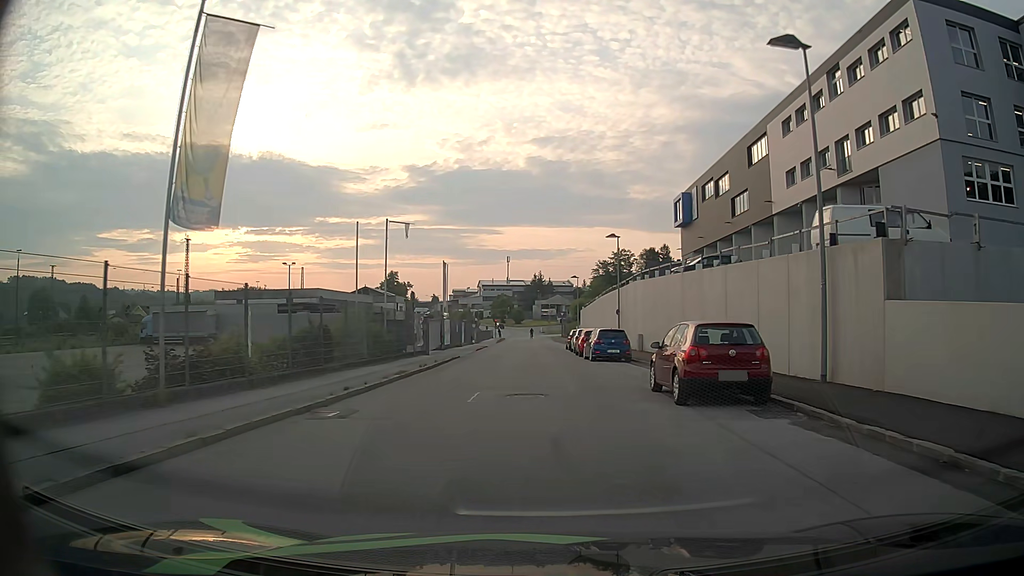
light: Day
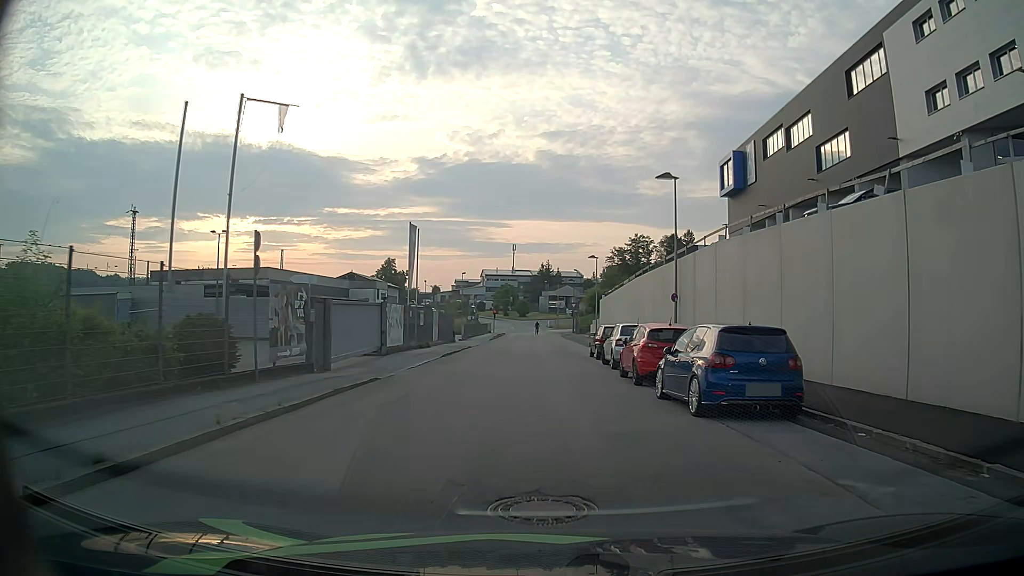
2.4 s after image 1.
(-0.3, +18.8) m; 0°
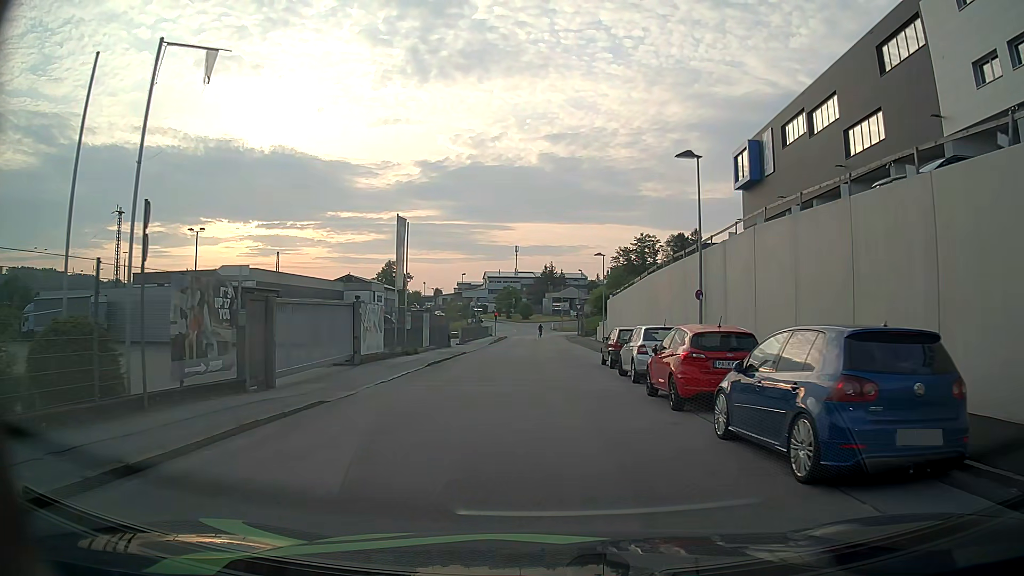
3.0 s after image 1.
(0.0, +4.4) m; -1°
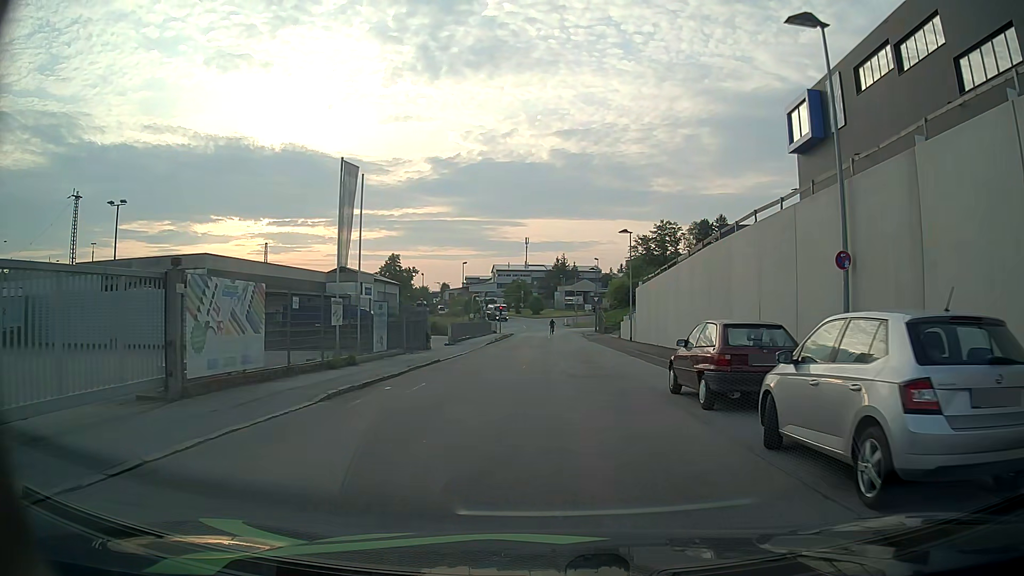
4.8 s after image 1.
(-0.1, +12.4) m; -1°
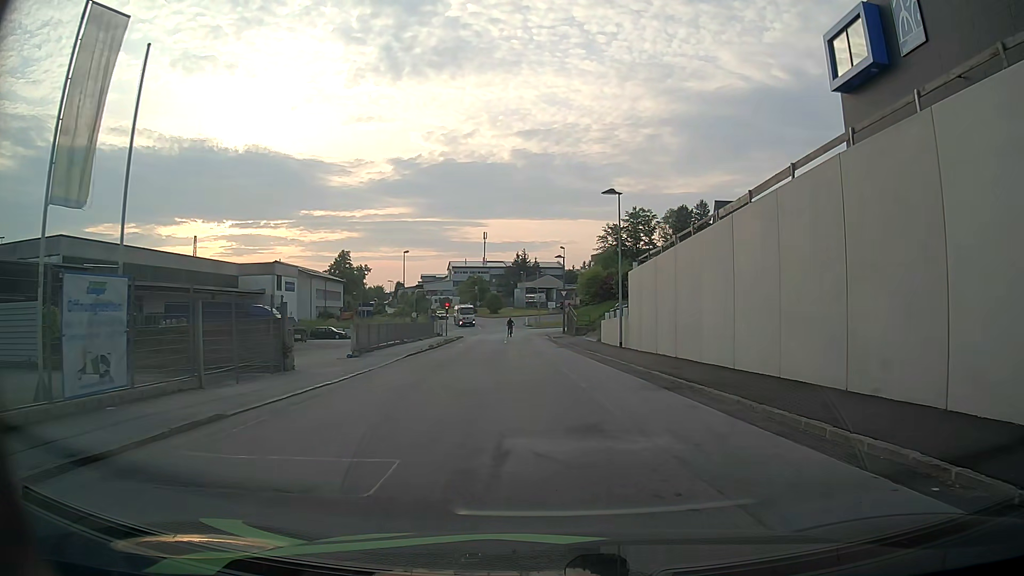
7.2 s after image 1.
(+0.2, +15.1) m; +3°
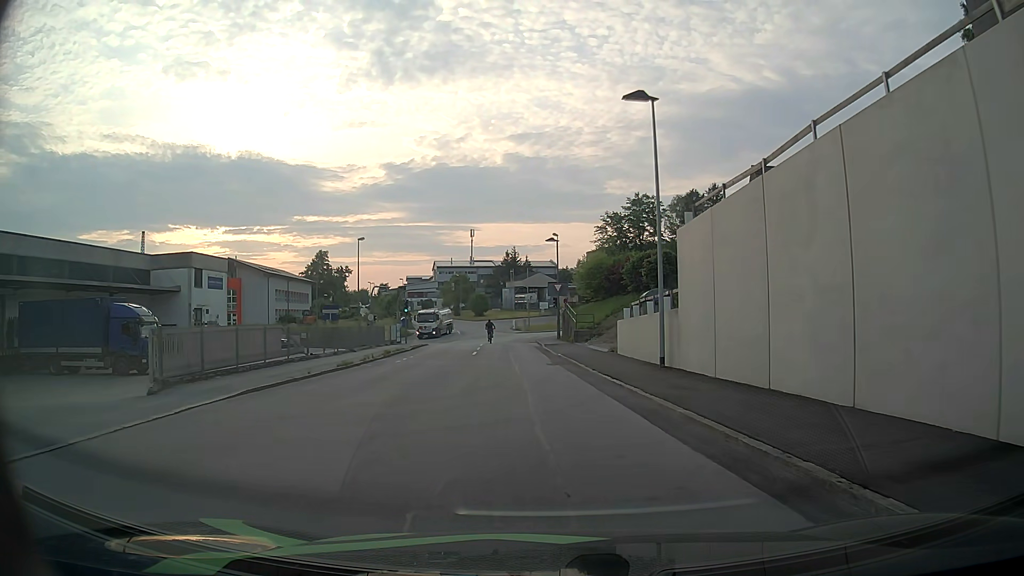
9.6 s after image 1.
(+0.2, +15.6) m; +1°
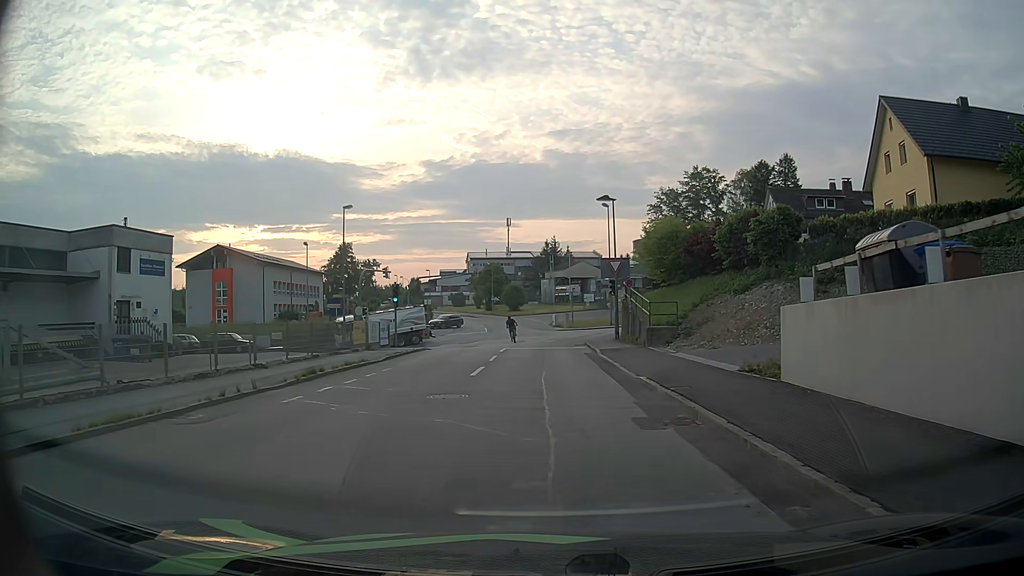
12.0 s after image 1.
(-0.7, +15.9) m; -4°
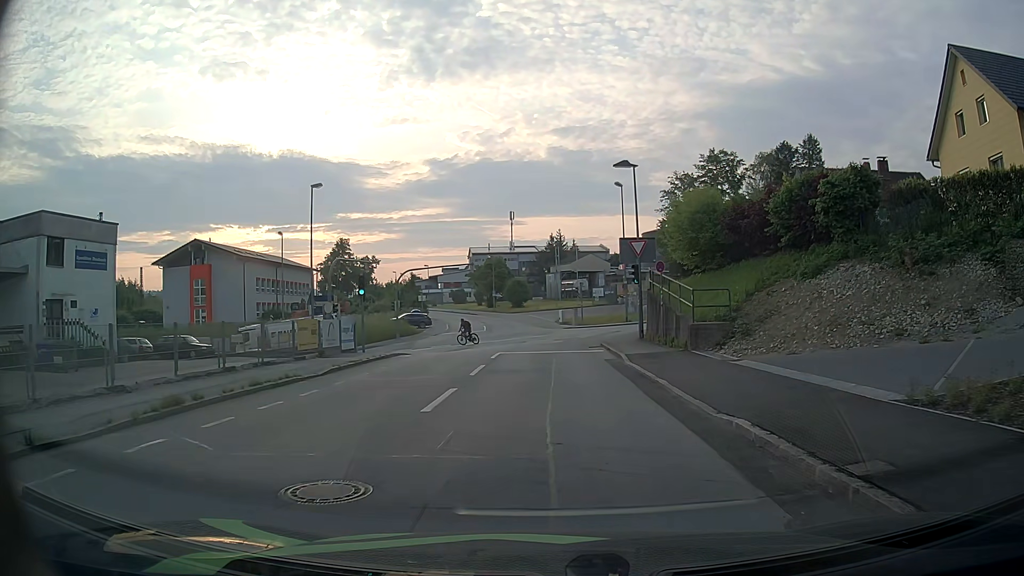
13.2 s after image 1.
(0.0, +7.4) m; 0°
